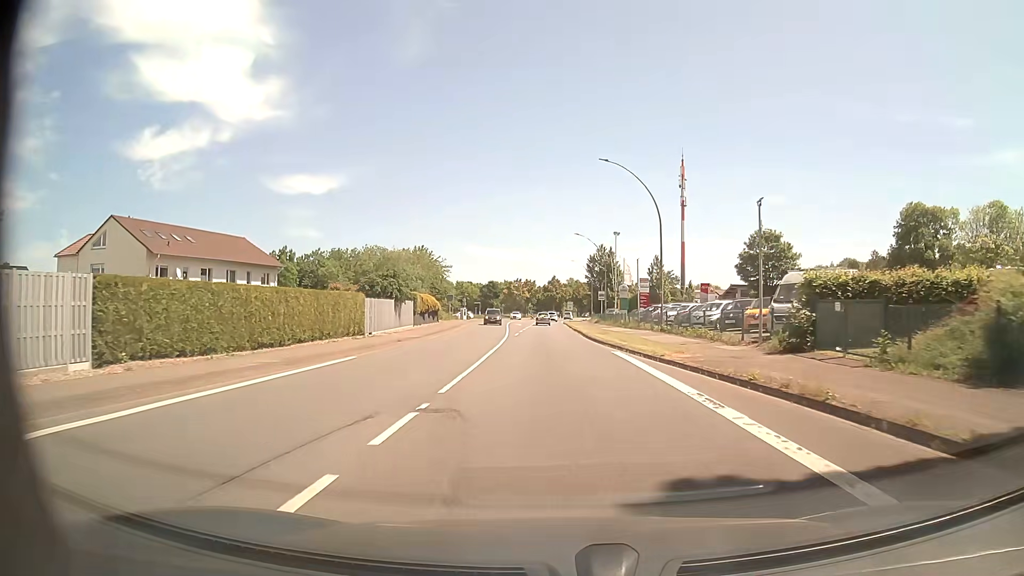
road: primary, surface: asphalt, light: Day
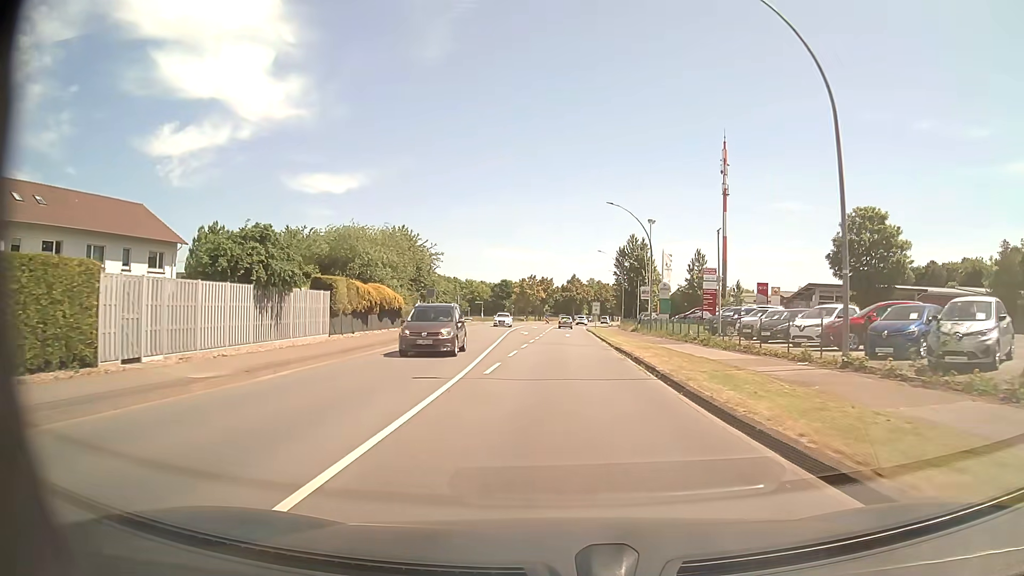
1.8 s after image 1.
(-0.2, +23.3) m; -1°
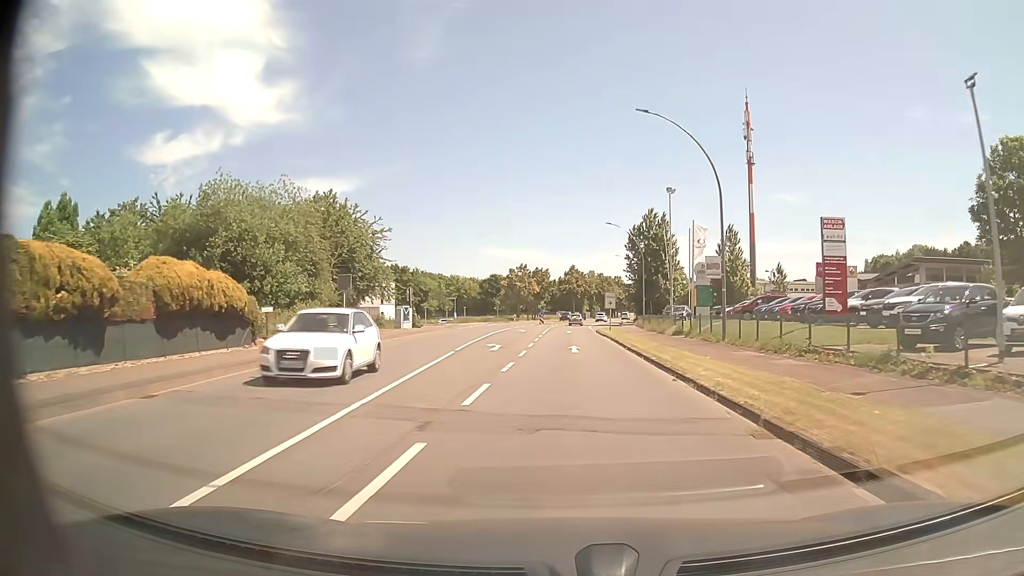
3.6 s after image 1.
(0.0, +23.3) m; 0°
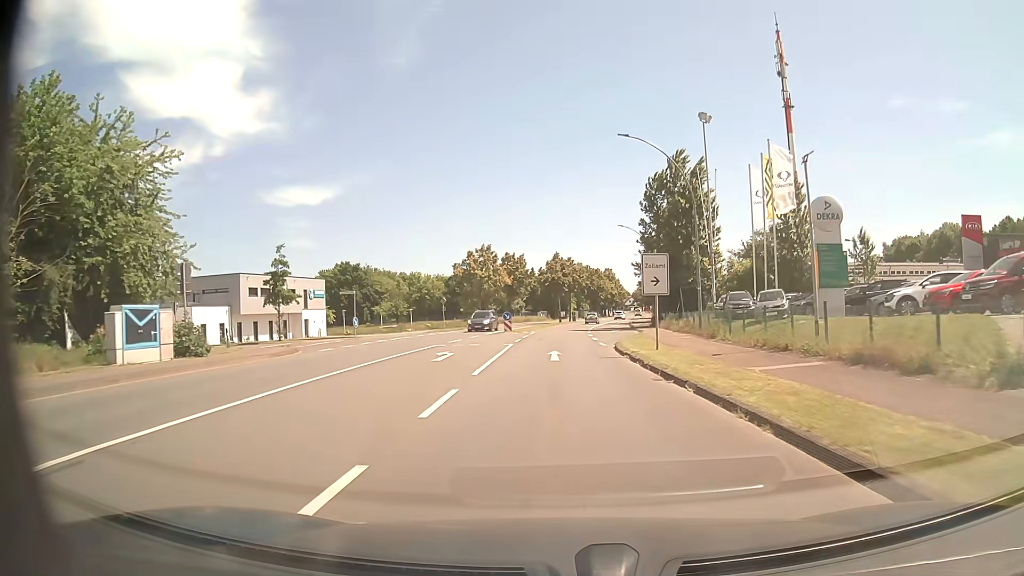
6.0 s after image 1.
(+0.5, +31.3) m; +1°
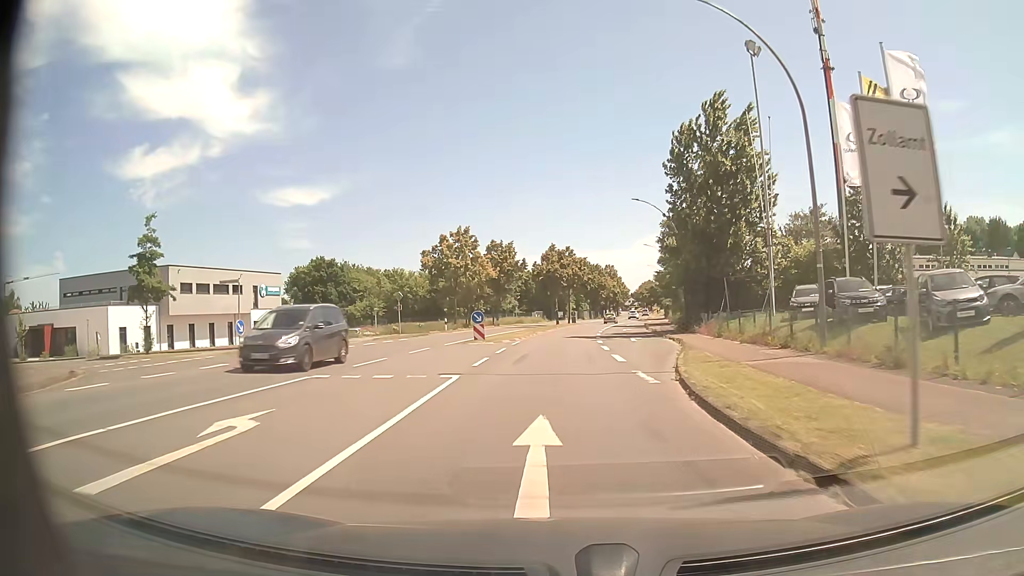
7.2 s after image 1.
(0.0, +15.6) m; 0°
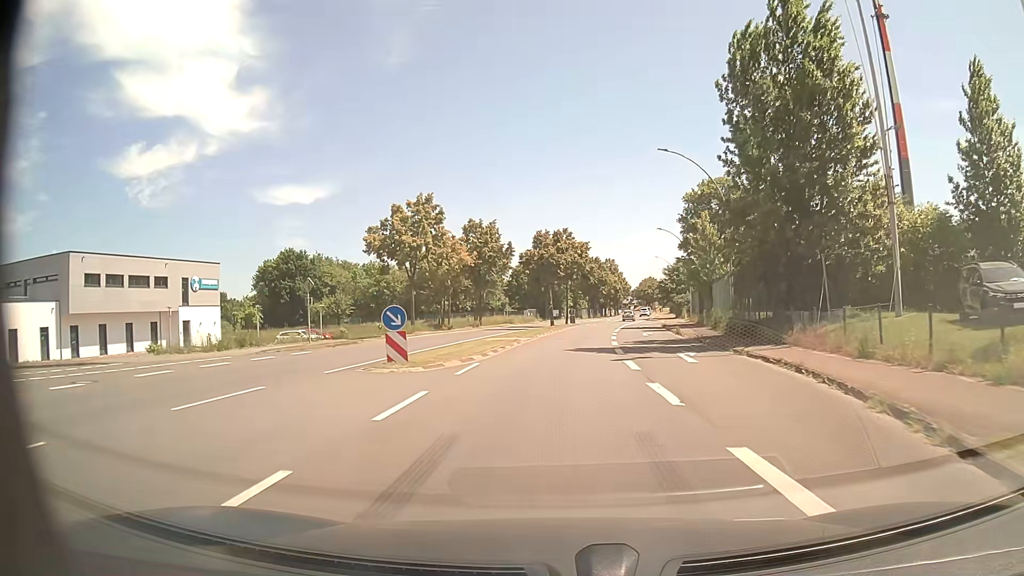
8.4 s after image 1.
(0.0, +15.6) m; 0°
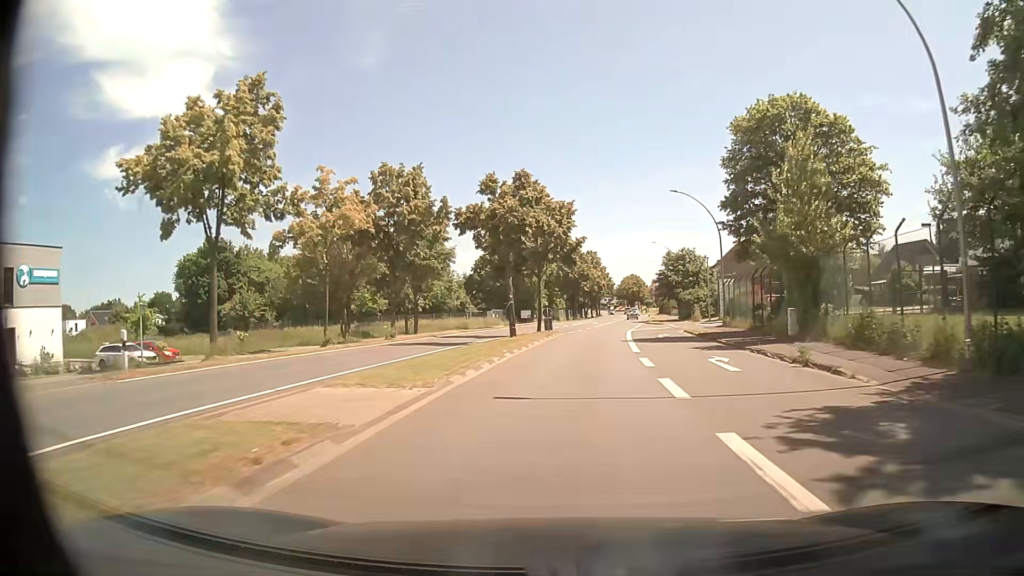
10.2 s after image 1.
(+0.4, +23.2) m; +2°
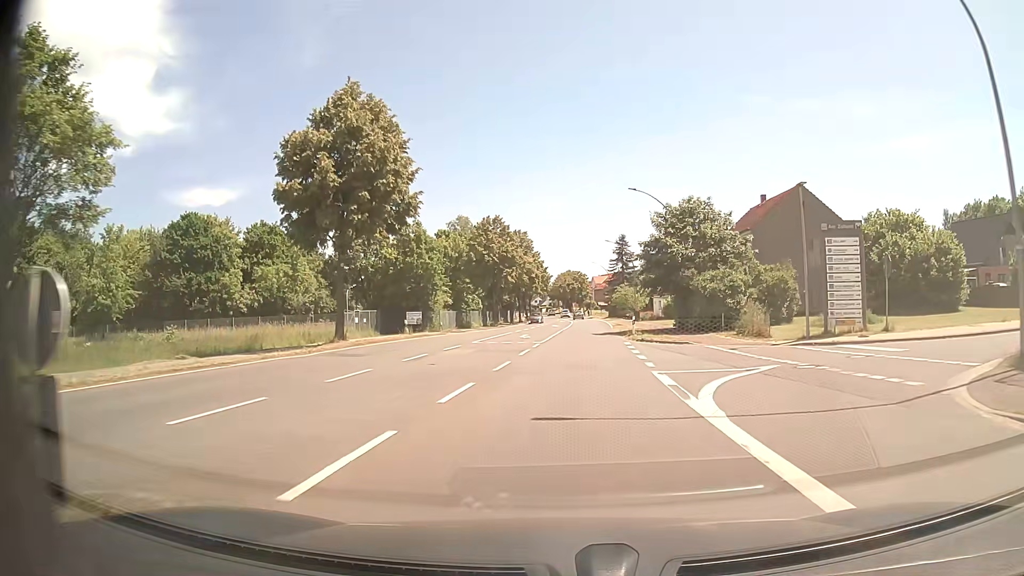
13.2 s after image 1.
(+2.2, +38.7) m; +7°
(0, +10) (0, +20) (+1, +30) (+1, +40) (+1, +50) (+2, +60) (+2, +70) (+2, +80) (+2, +90) (+2, +100) m
